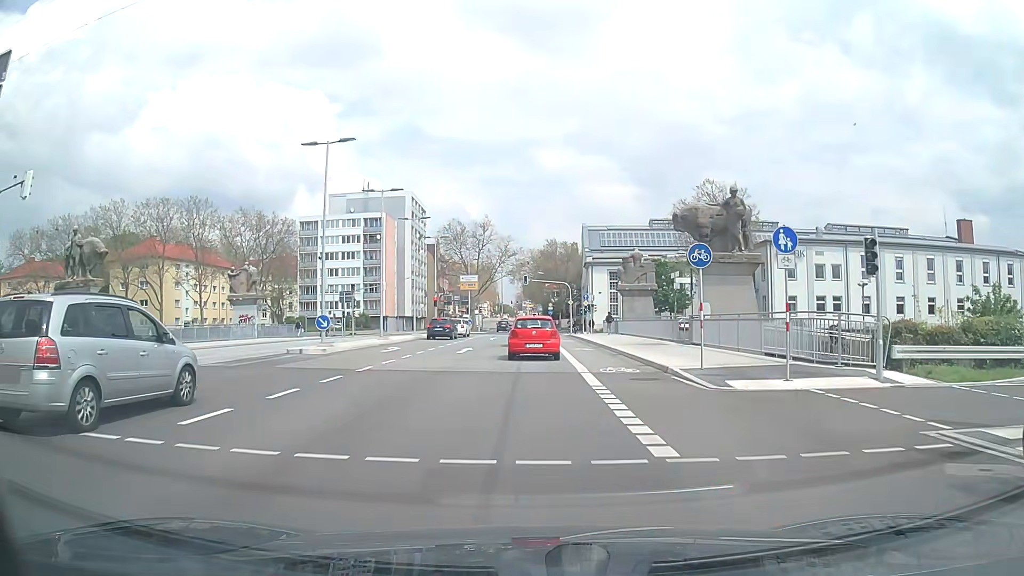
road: secondary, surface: asphalt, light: Day
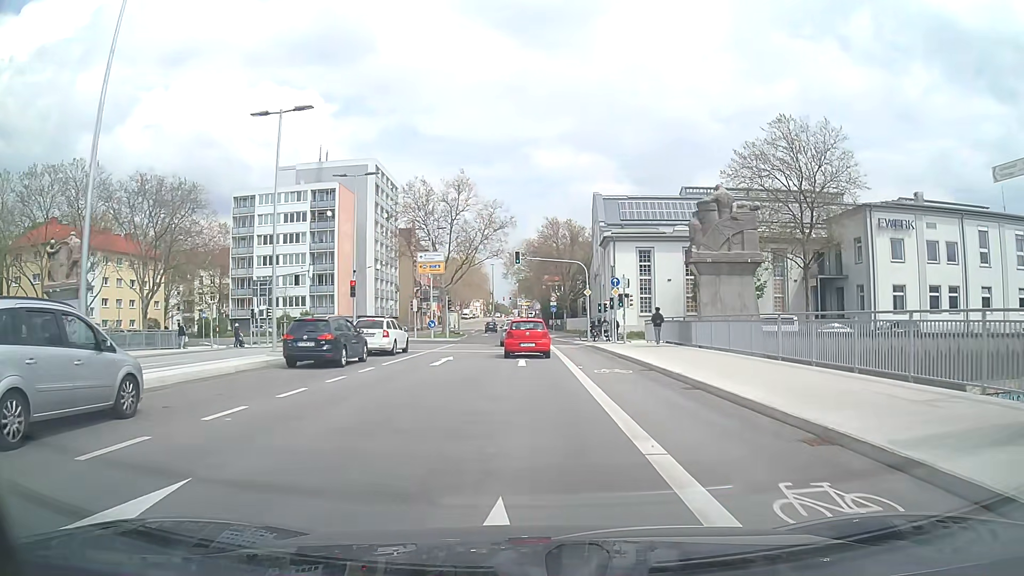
(-0.3, +26.3) m; -1°
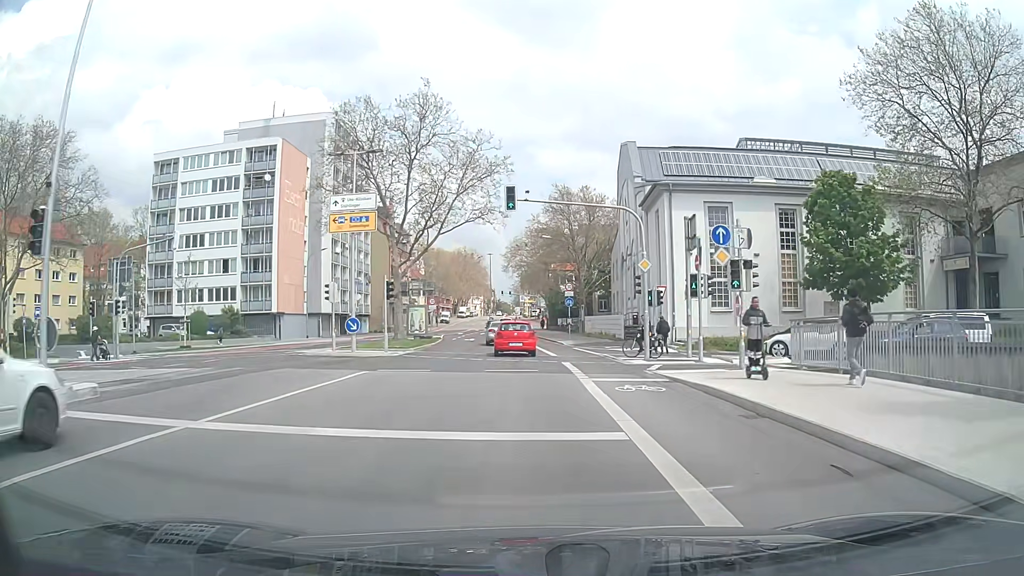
(0.0, +22.8) m; 0°
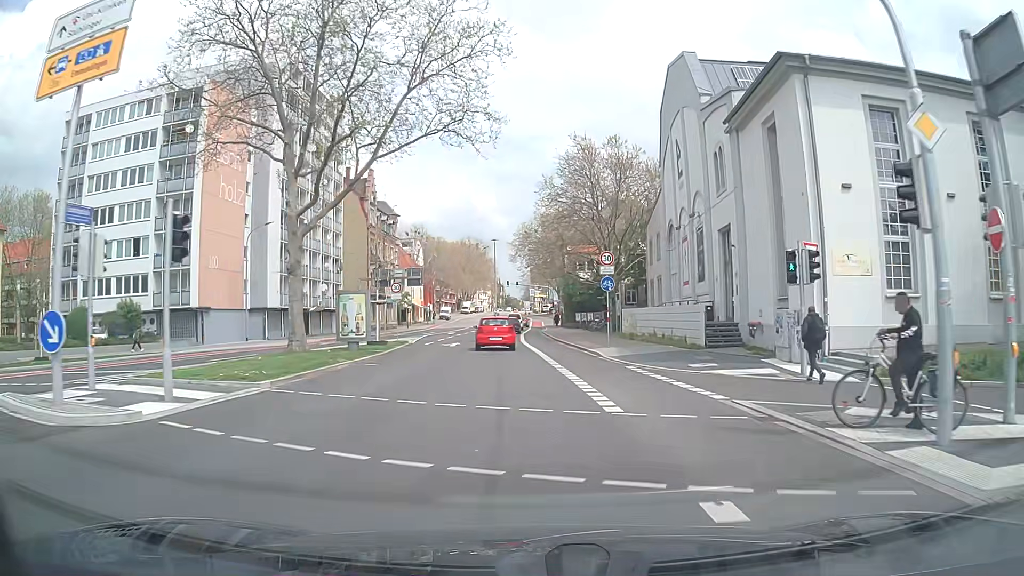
(0.0, +18.4) m; -1°
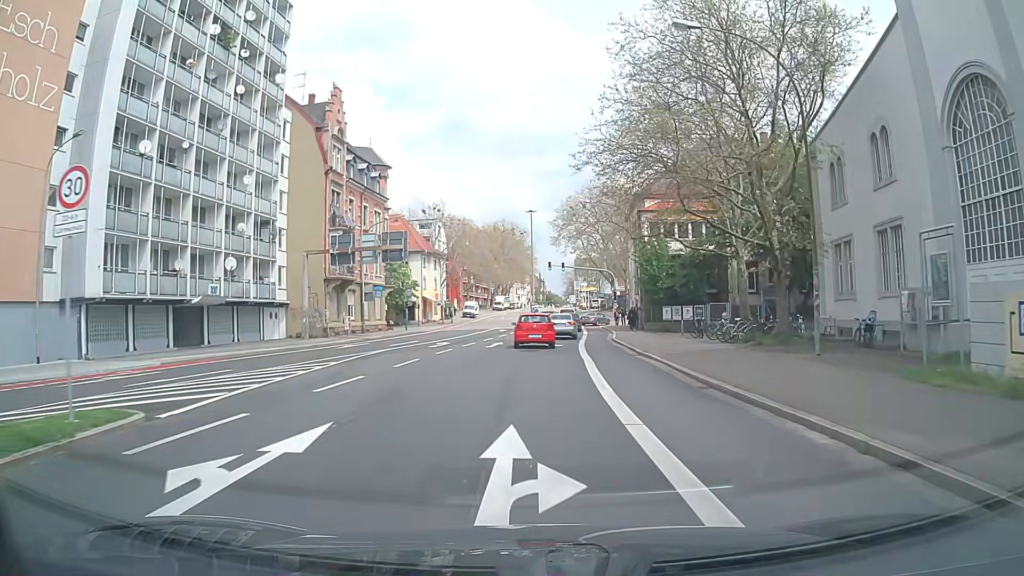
(-1.0, +29.9) m; -3°
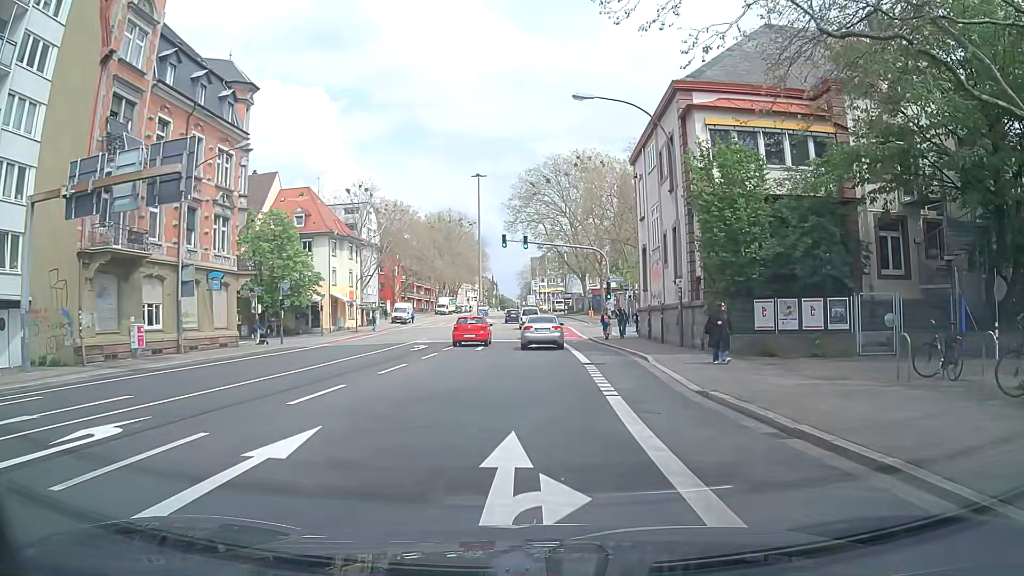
(+0.4, +25.1) m; +3°
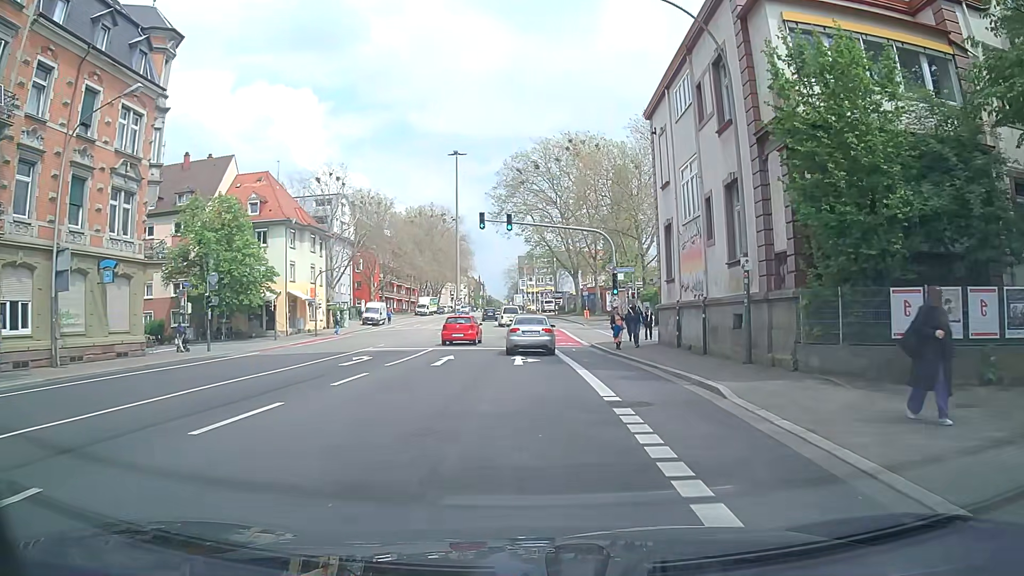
(+0.2, +9.1) m; +3°
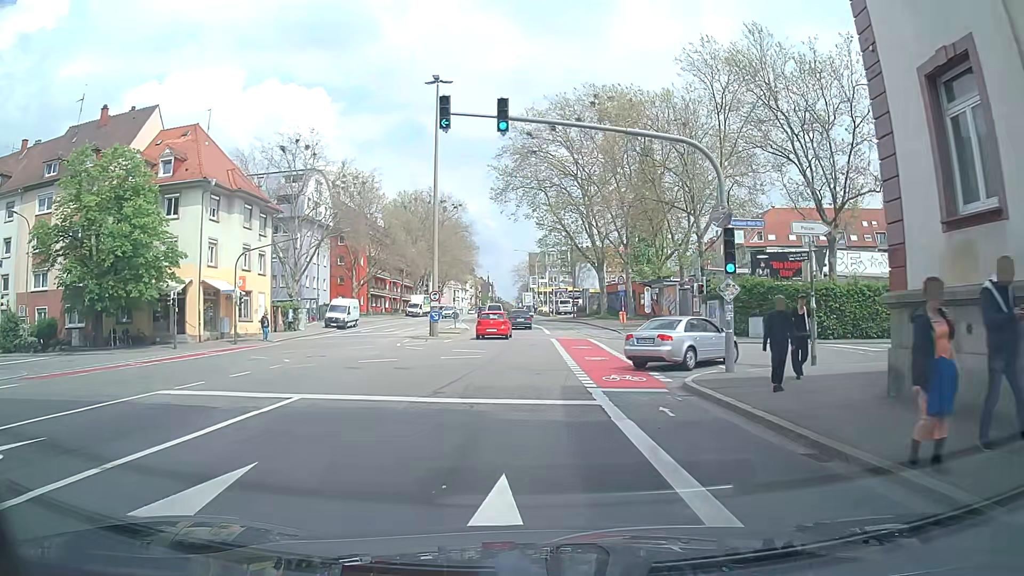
(-0.4, +18.2) m; -2°
(0, +10) (0, +20) (0, +30) (0, +40) (-1, +50) (-2, +60) (-3, +70) (-4, +80) (-6, +90) (-6, +100) m
